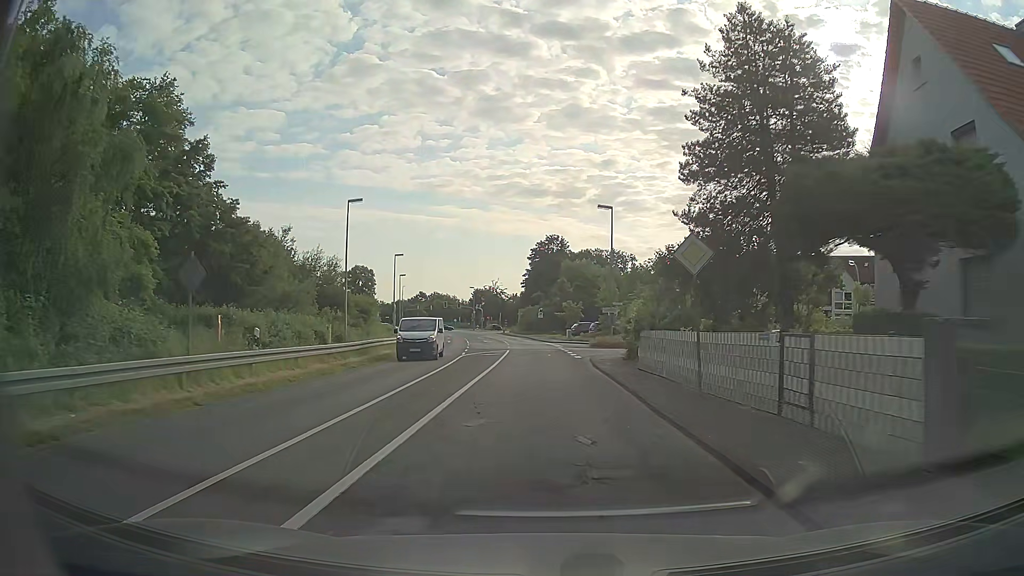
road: secondary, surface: asphalt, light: Day
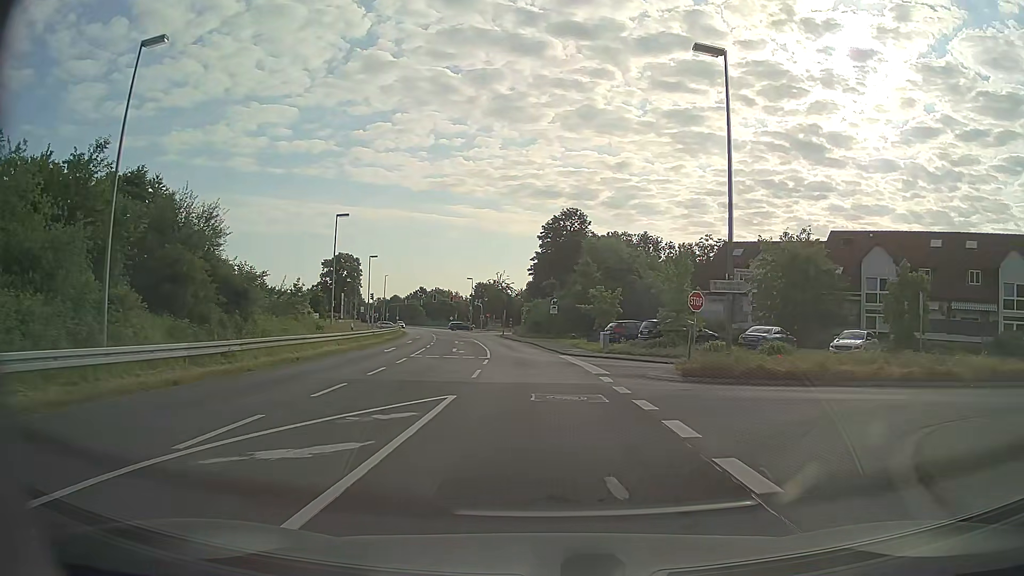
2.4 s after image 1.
(-0.3, +29.3) m; -1°
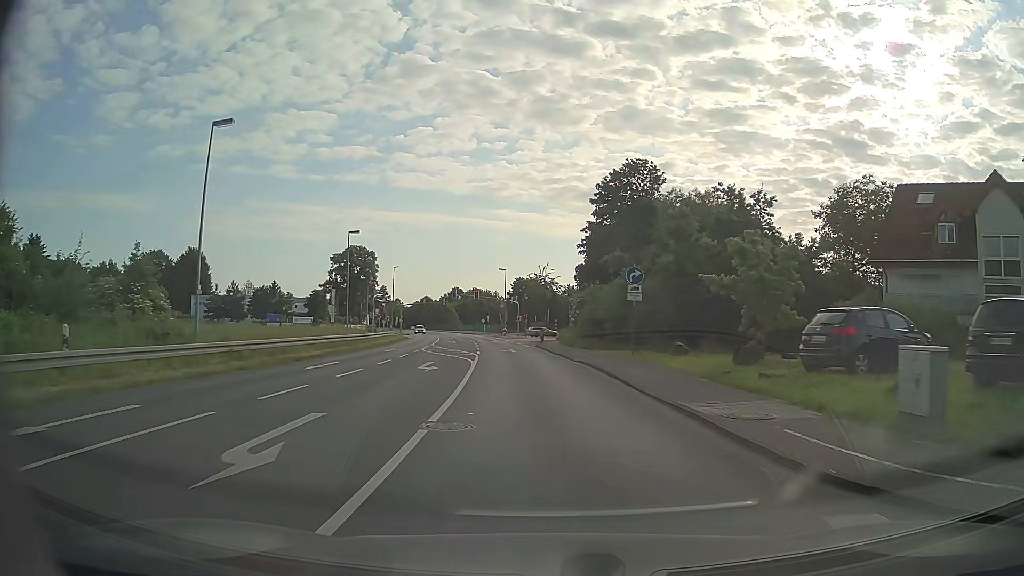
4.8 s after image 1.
(-0.8, +29.1) m; -4°
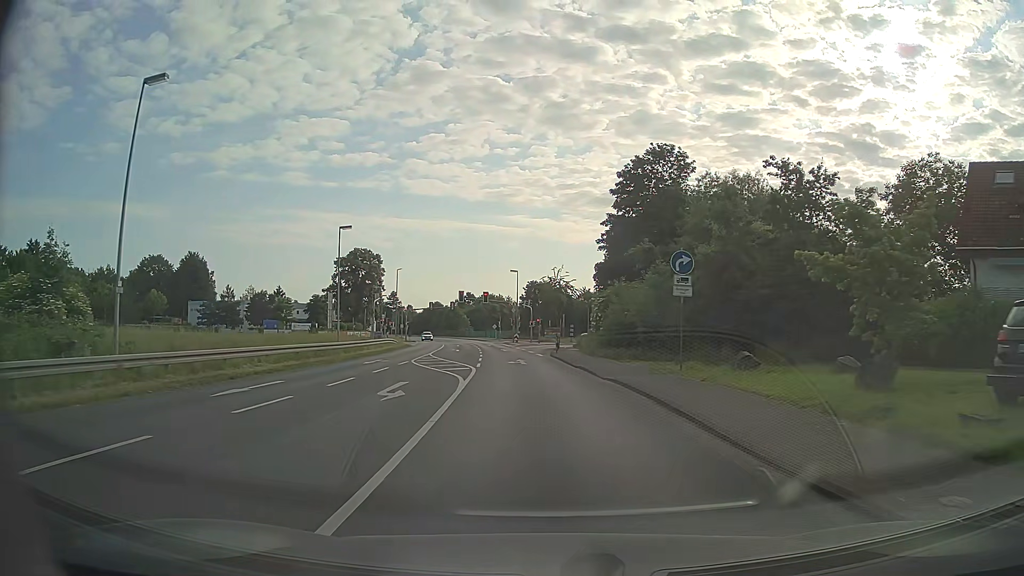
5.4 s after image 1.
(-0.1, +7.3) m; -2°
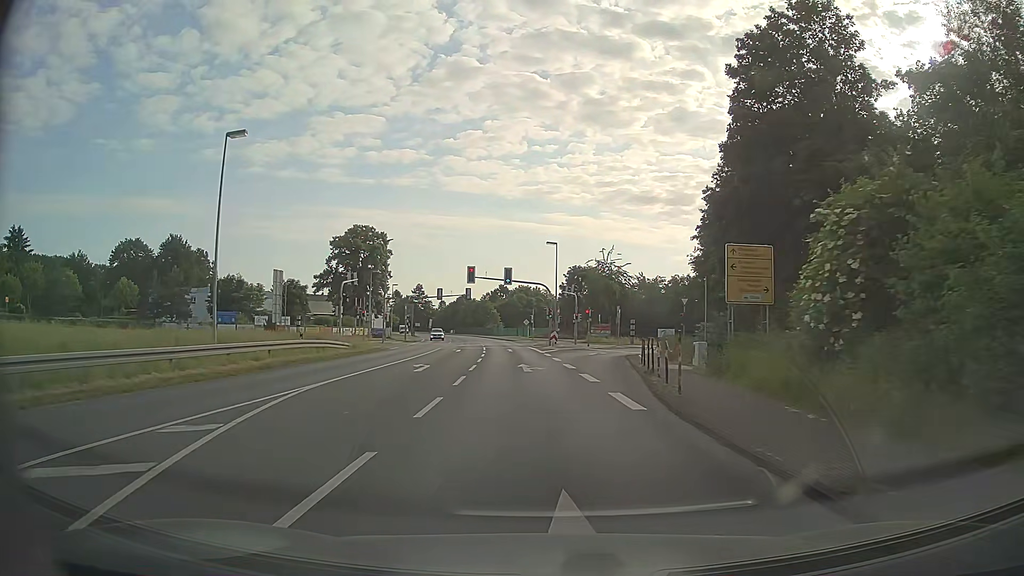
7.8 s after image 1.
(-0.9, +28.6) m; -3°
